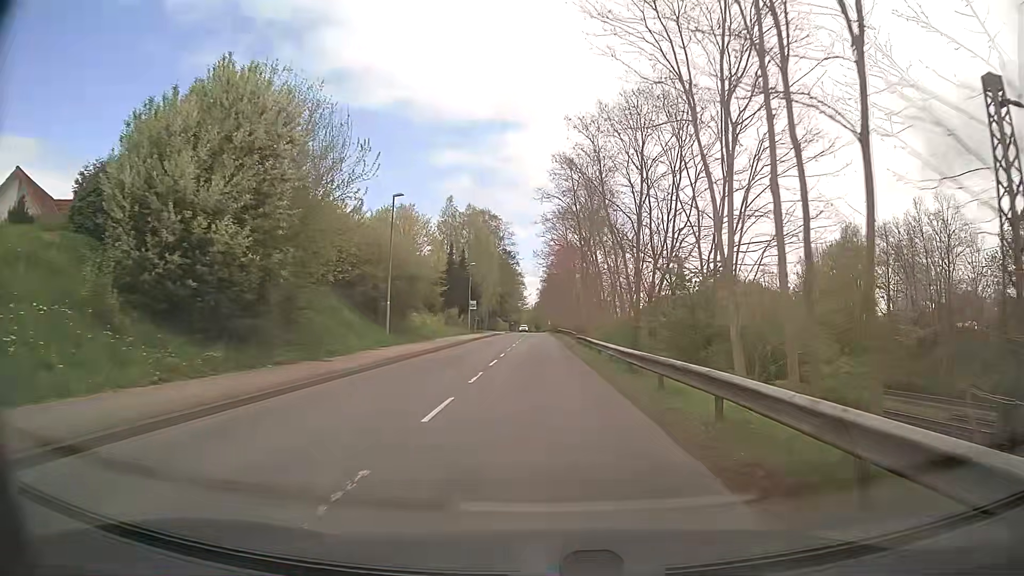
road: tertiary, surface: asphalt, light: Day
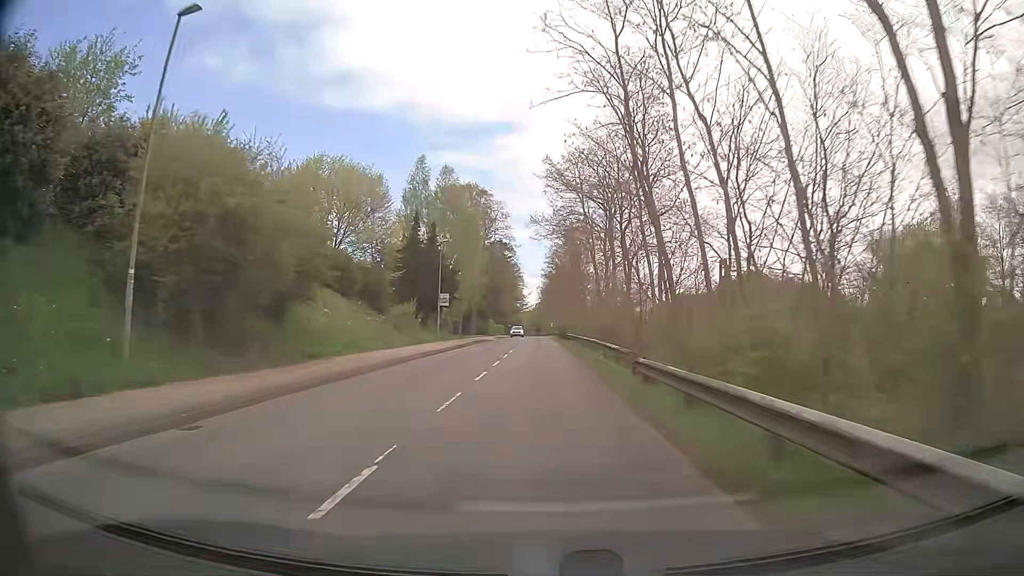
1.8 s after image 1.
(0.0, +22.6) m; 0°
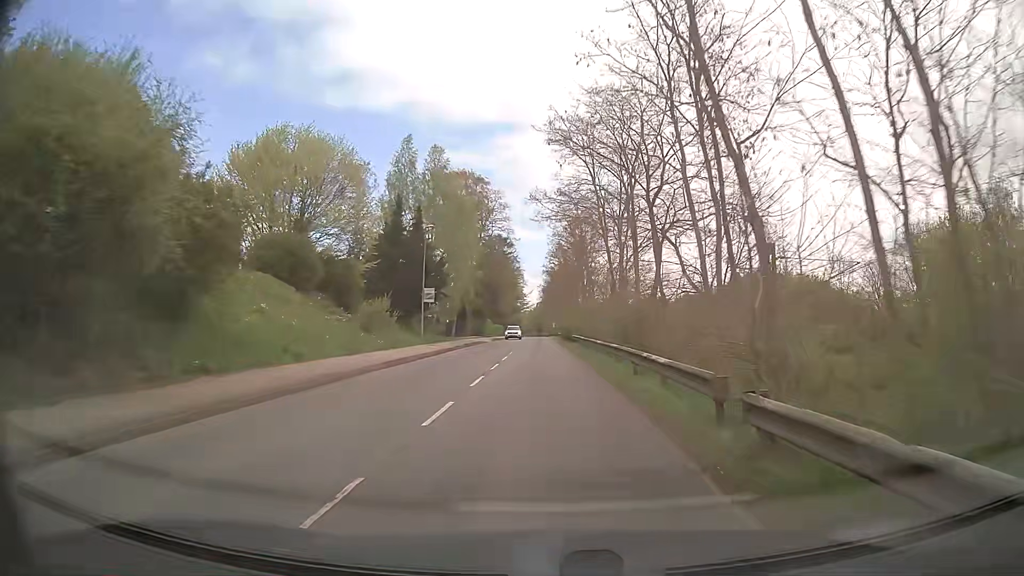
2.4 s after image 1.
(0.0, +7.5) m; 0°
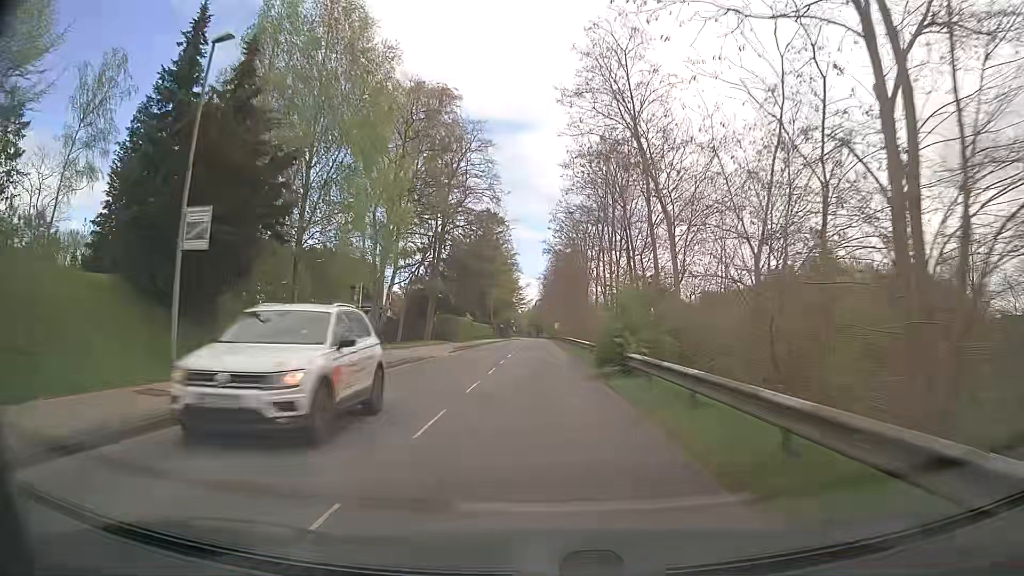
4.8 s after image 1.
(-0.1, +30.3) m; 0°
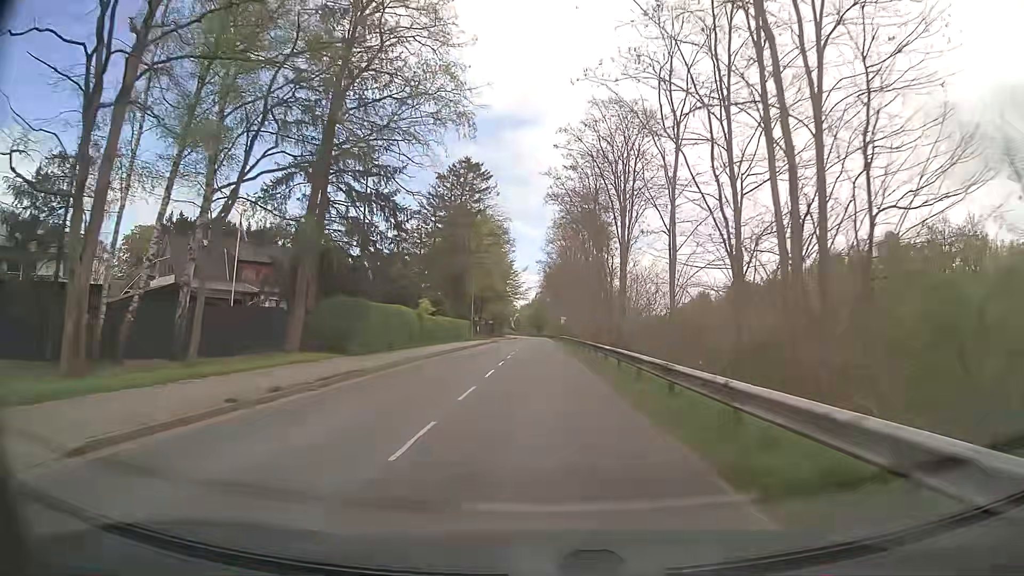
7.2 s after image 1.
(0.0, +30.6) m; 0°
